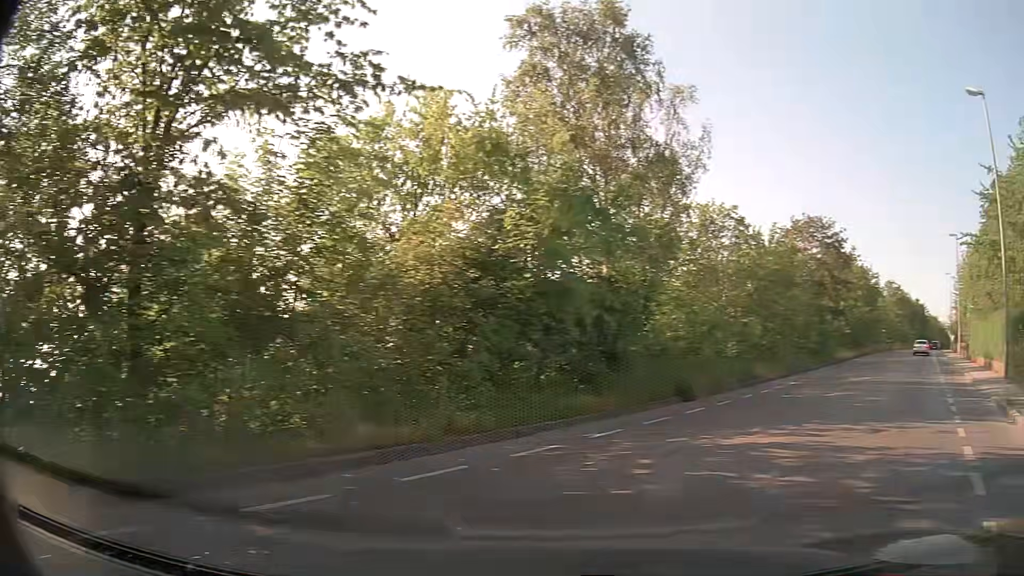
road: tertiary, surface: asphalt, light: Day
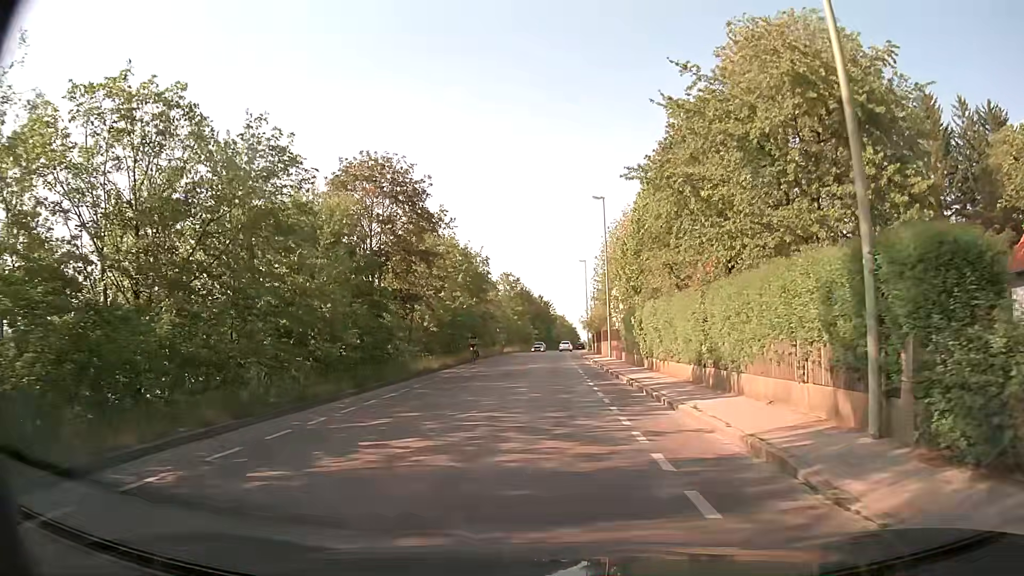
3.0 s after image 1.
(+8.3, +15.6) m; +33°
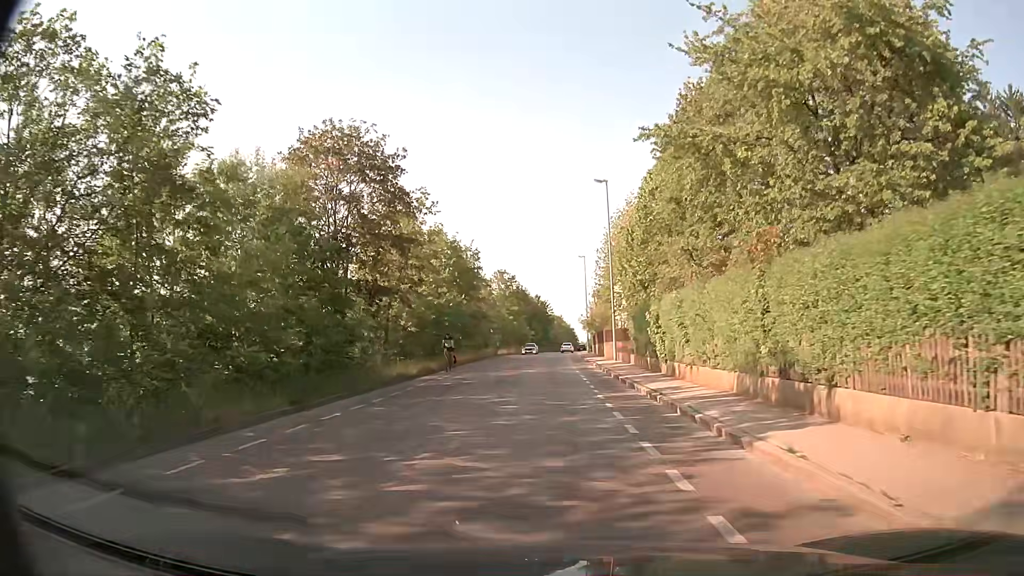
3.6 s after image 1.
(0.0, +5.2) m; 0°
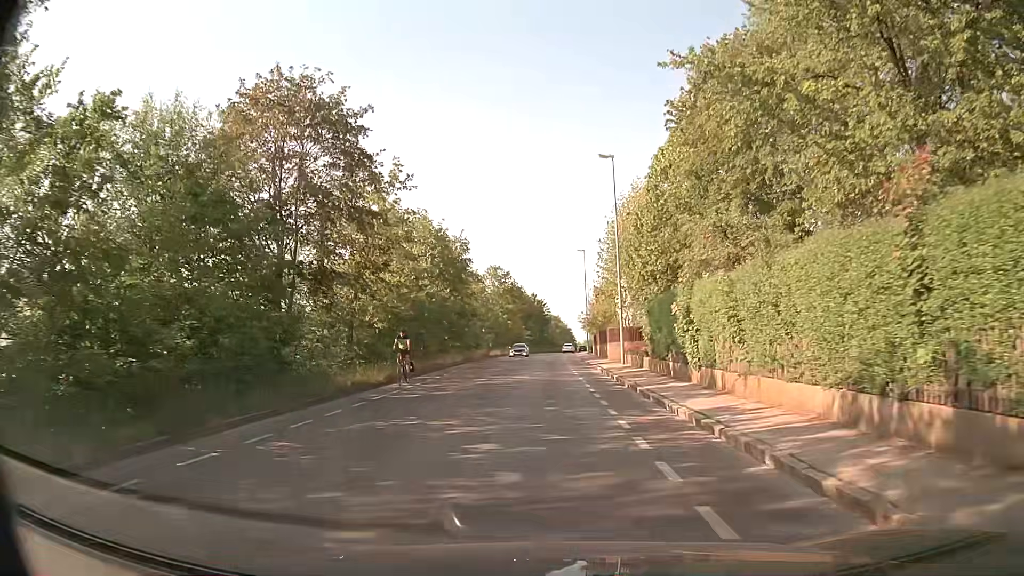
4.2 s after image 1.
(0.0, +5.7) m; +1°
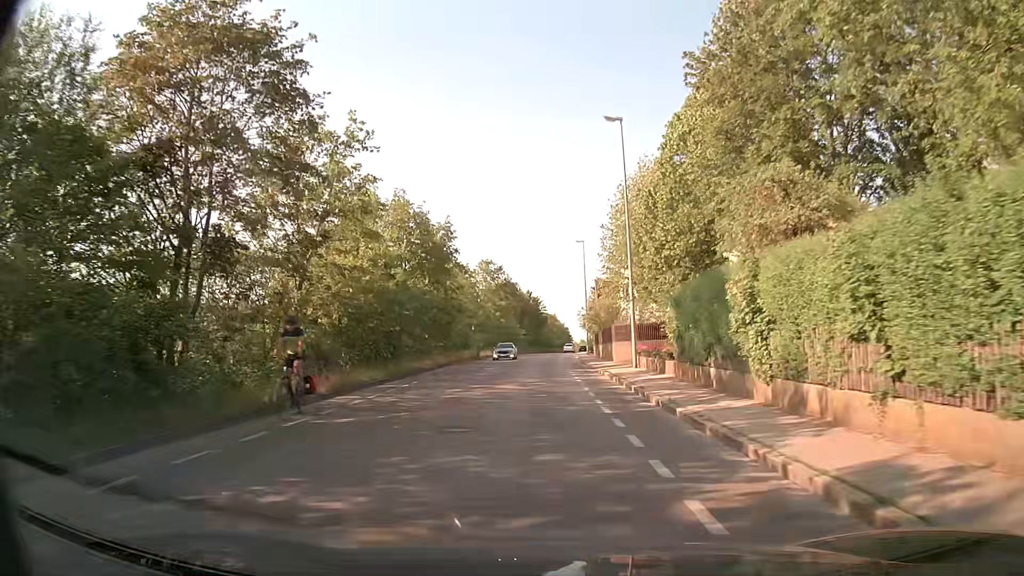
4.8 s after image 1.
(0.0, +6.1) m; 0°
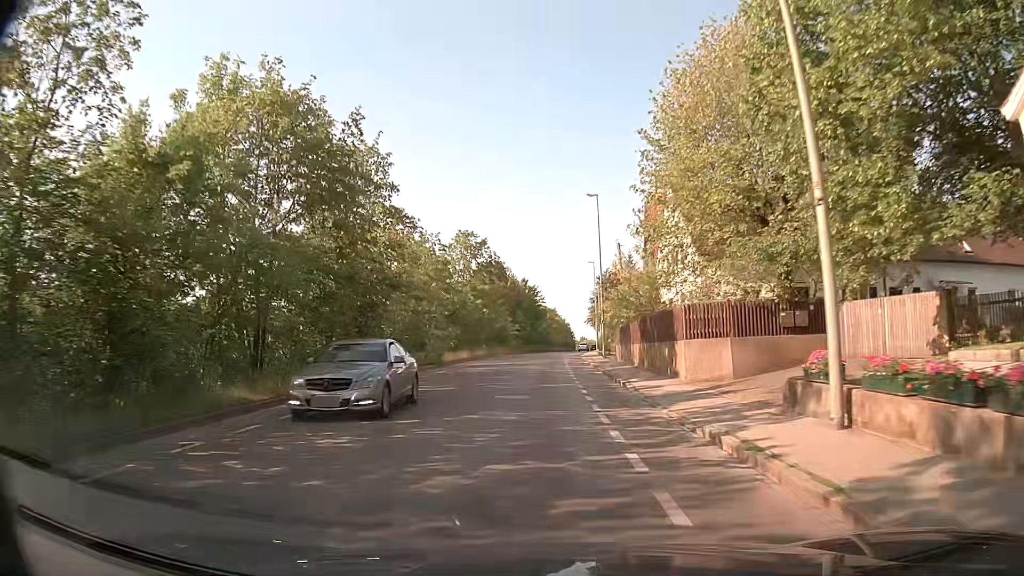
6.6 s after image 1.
(+0.2, +20.0) m; +1°
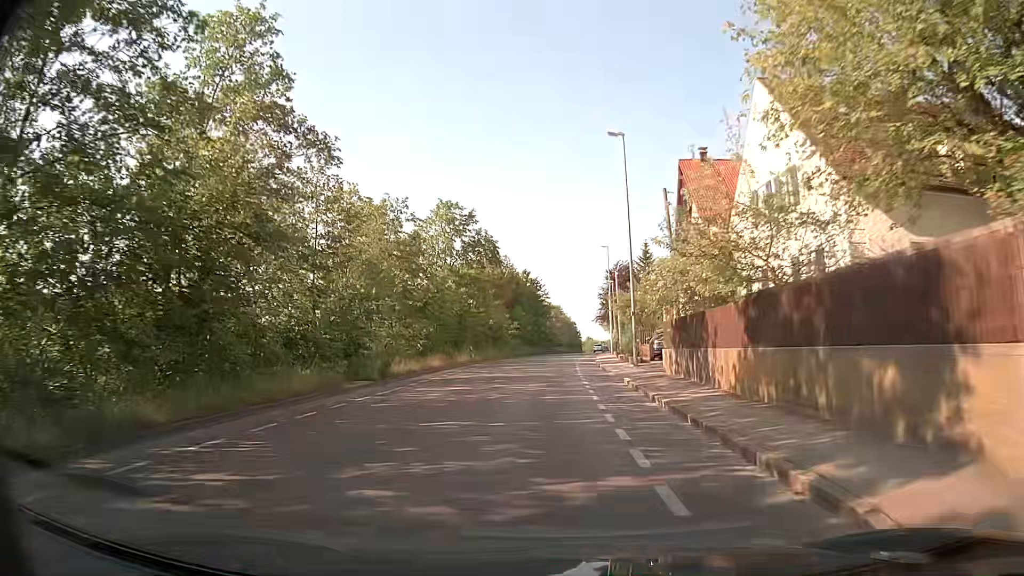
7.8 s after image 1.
(-0.1, +13.7) m; -1°
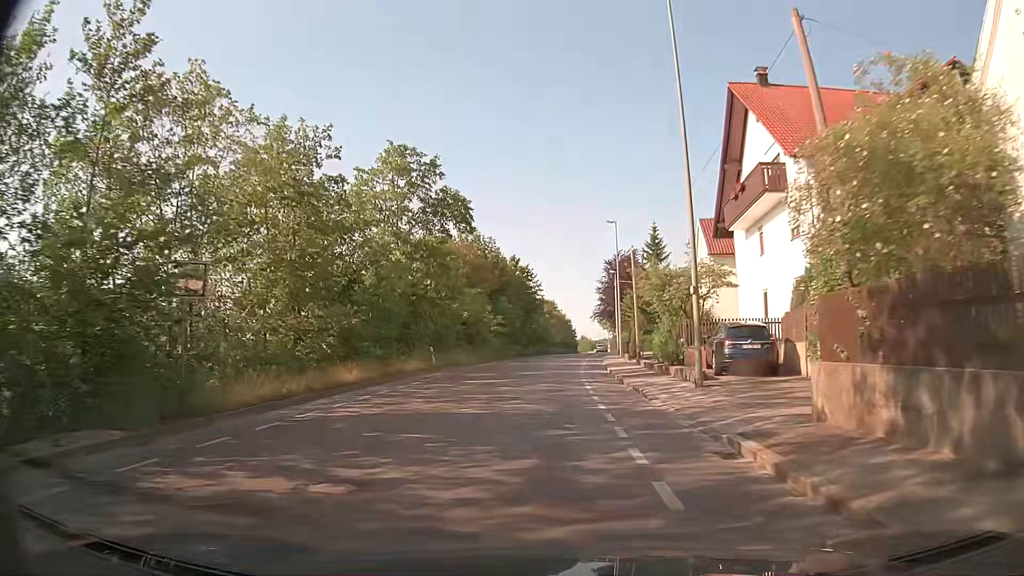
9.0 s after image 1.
(+0.1, +13.9) m; 0°
(0, +10) (0, +20) (+1, +30) (+1, +40) (+2, +50) (+3, +60) (+4, +70) (+5, +80) (+6, +90) (+7, +100) m
